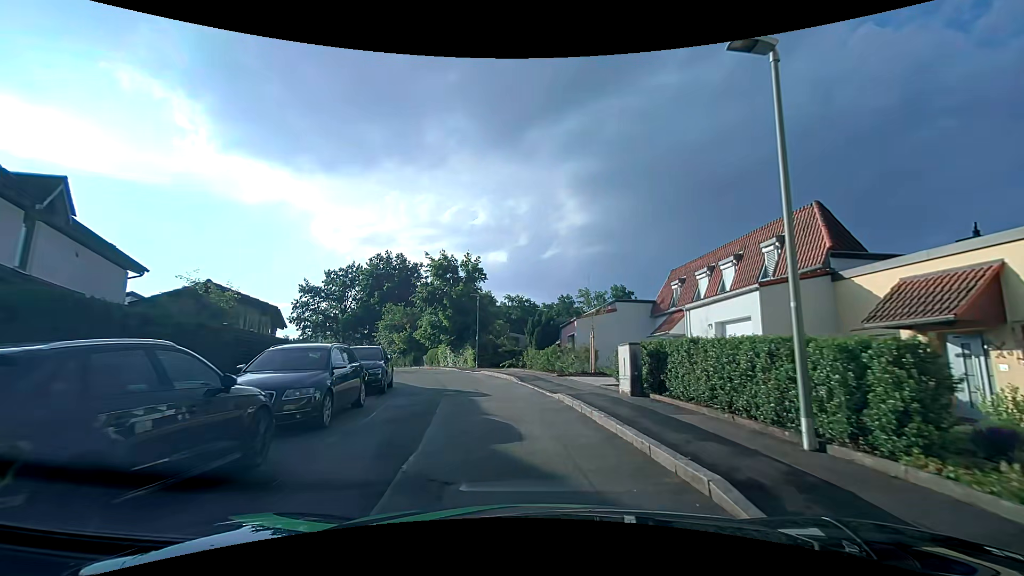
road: tertiary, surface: asphalt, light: Day
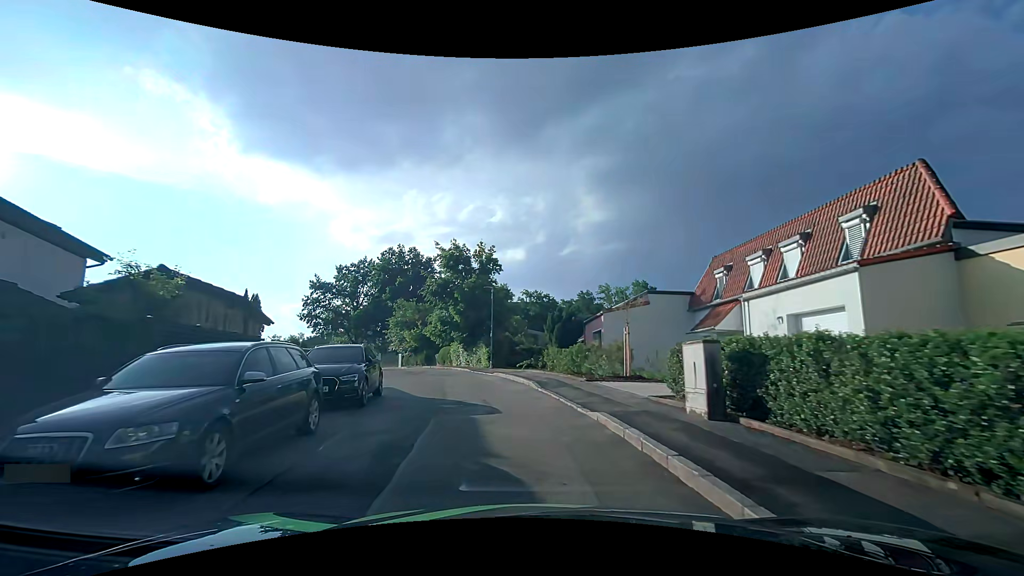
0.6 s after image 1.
(-0.1, +3.6) m; -3°
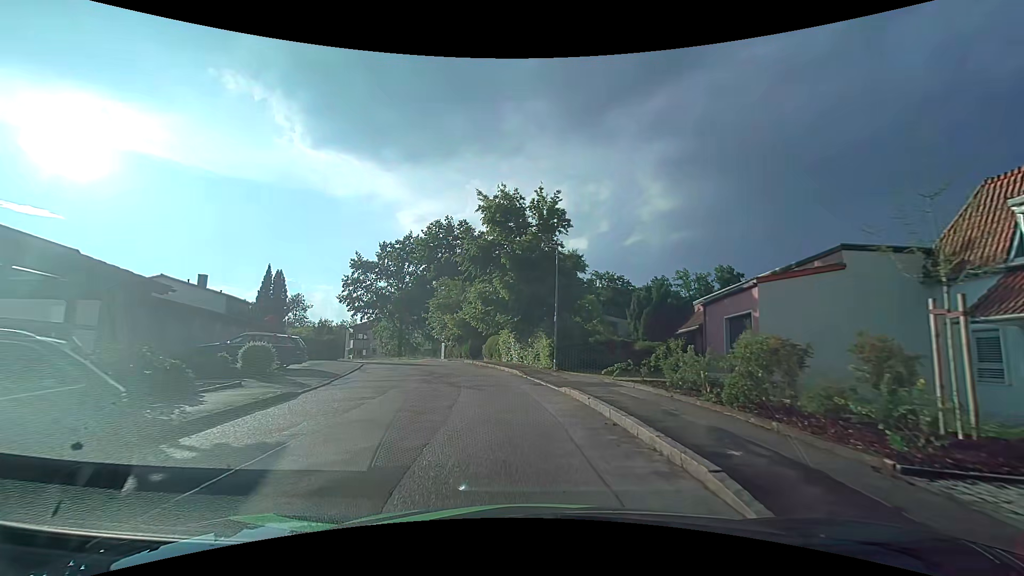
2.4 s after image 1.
(-0.7, +11.3) m; -8°
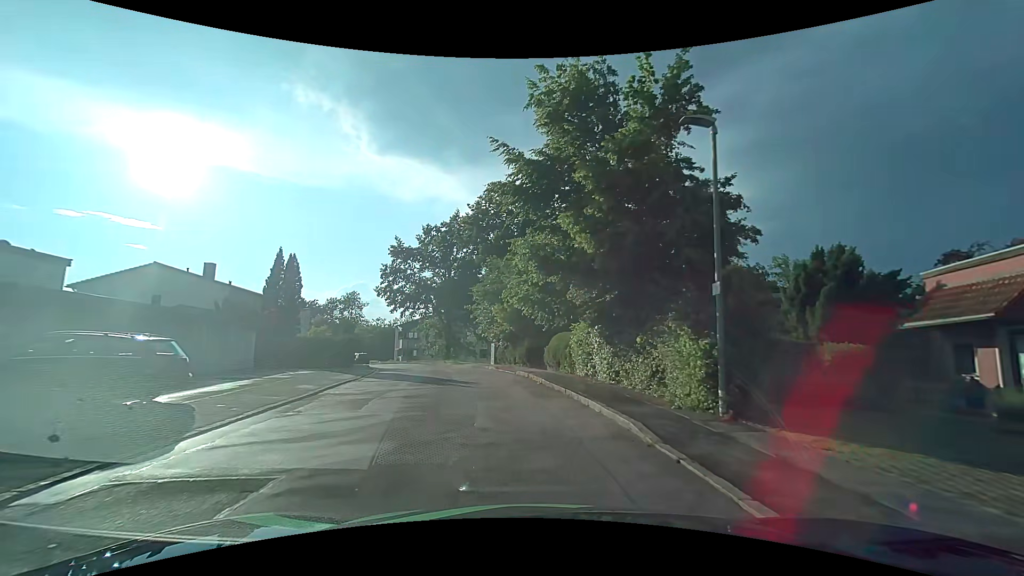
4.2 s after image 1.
(-0.4, +12.0) m; -6°
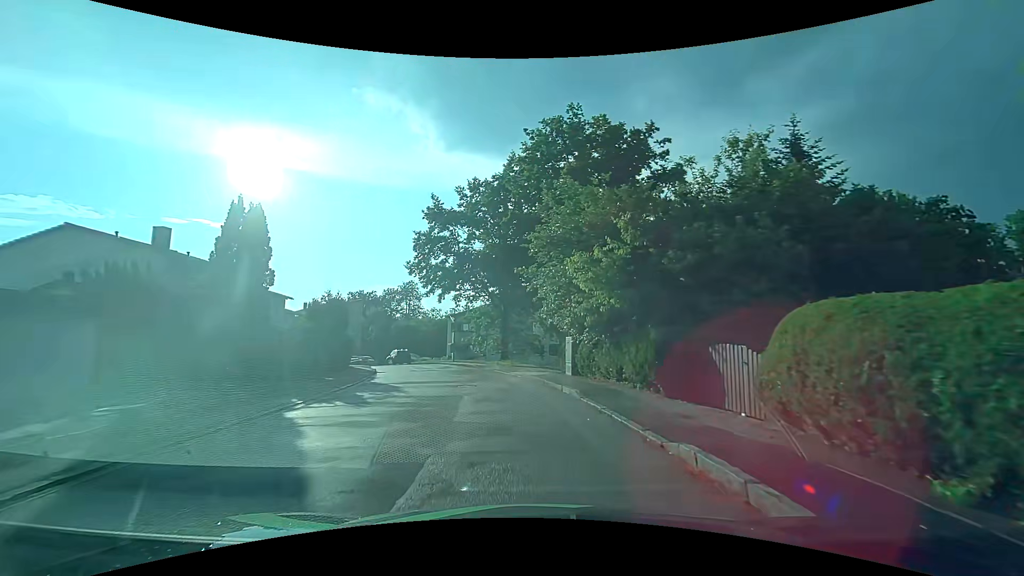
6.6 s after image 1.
(-1.2, +16.1) m; -7°
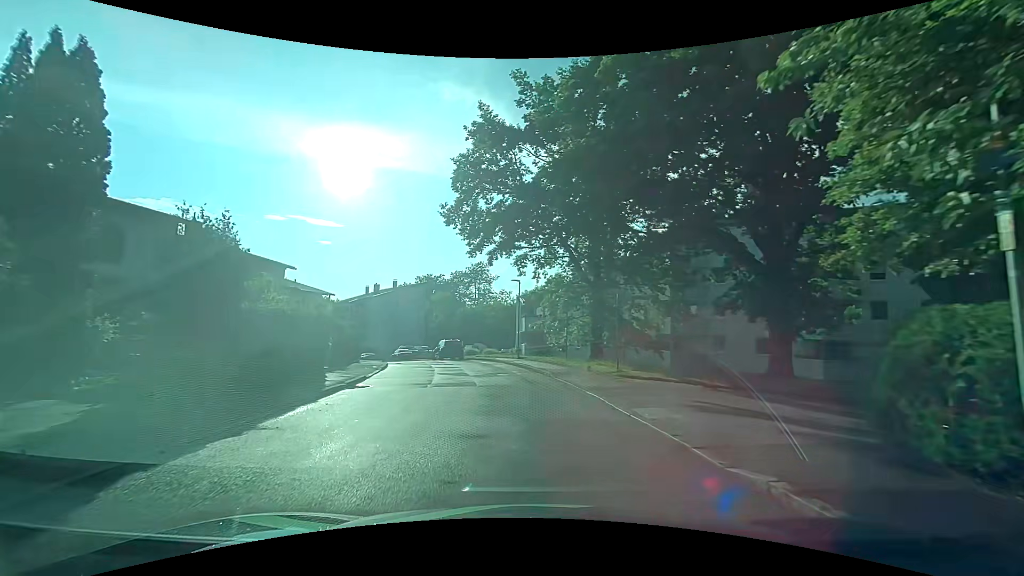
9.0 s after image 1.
(-1.4, +15.7) m; -10°
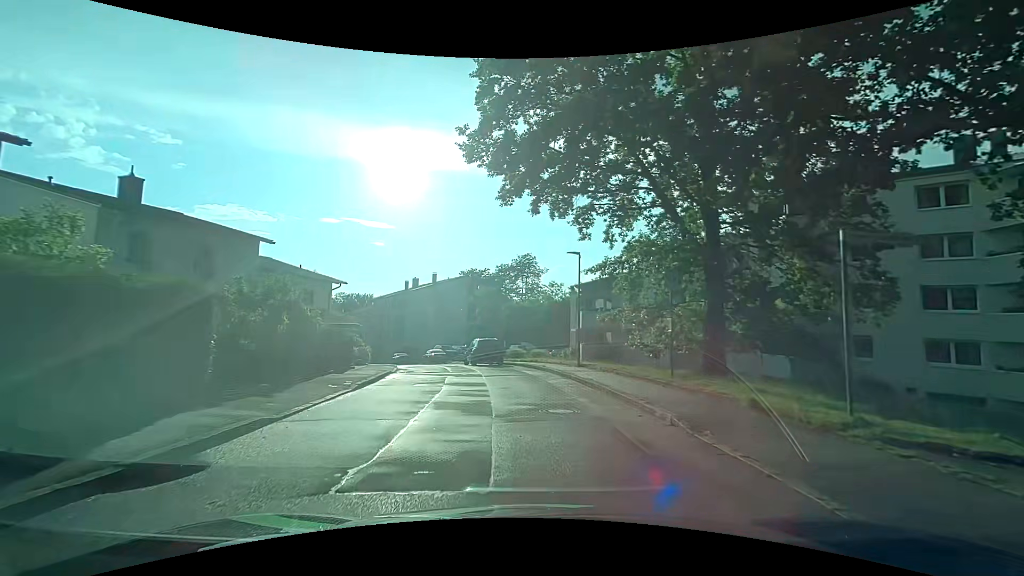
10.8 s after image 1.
(-0.6, +10.0) m; -7°
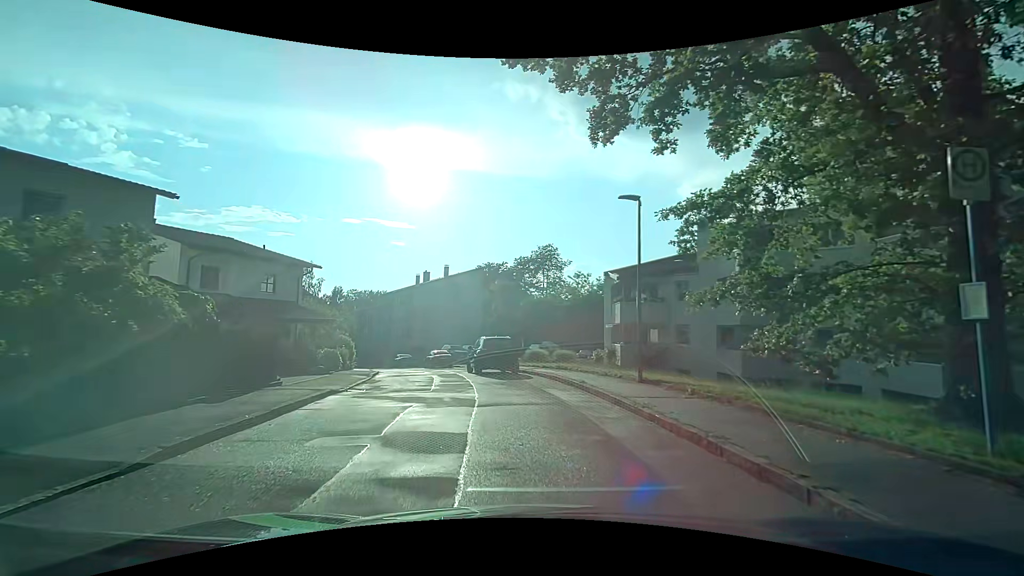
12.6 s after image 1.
(-0.1, +8.6) m; -2°
(0, +10) (-3, +20) (-6, +29) (-9, +39) (-13, +48) (-18, +57) (-23, +65) (-30, +73) (-37, +80) (-45, +85) m
